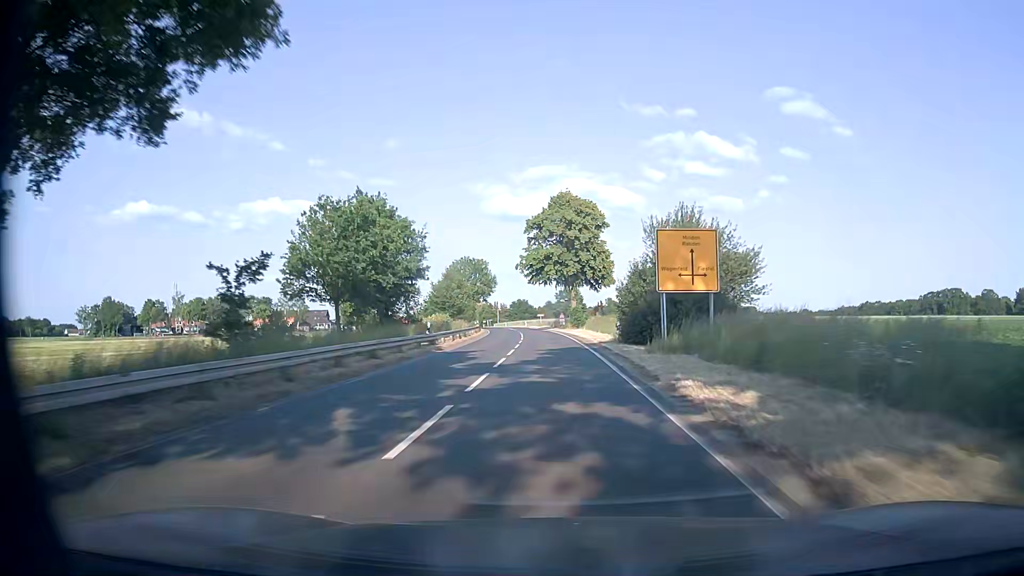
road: secondary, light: Day
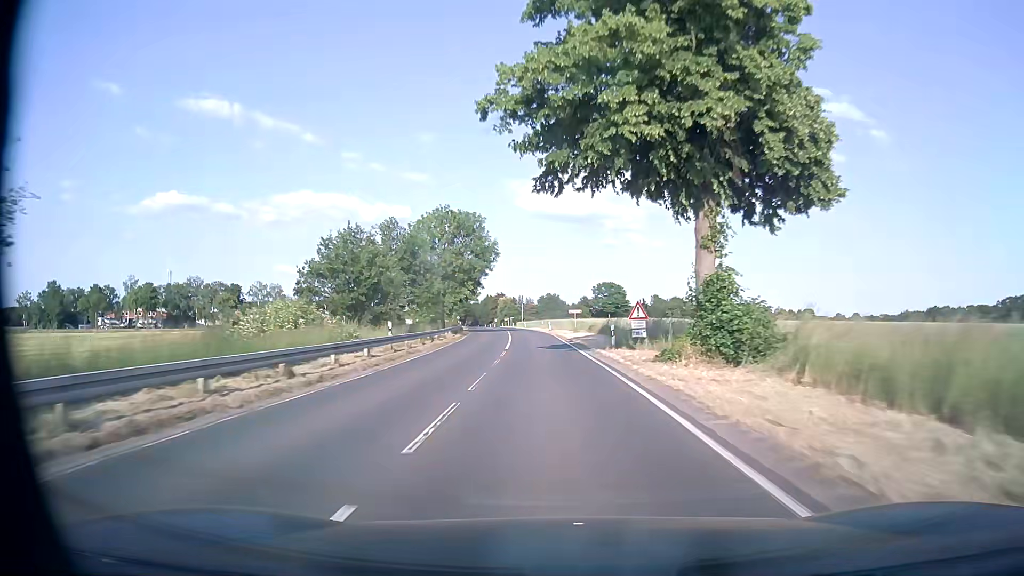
(-1.2, +52.9) m; -3°
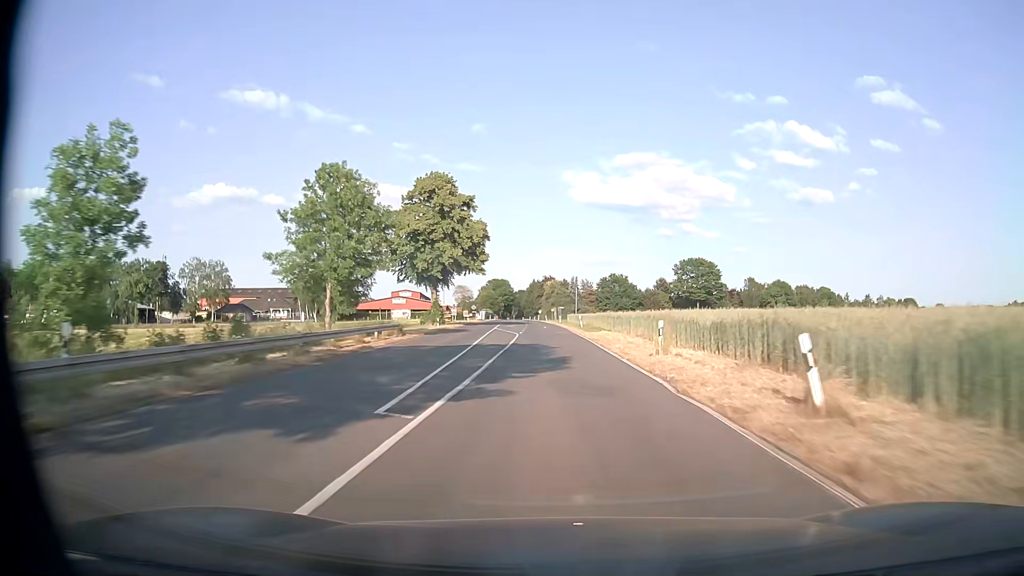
(-3.3, +71.2) m; -4°
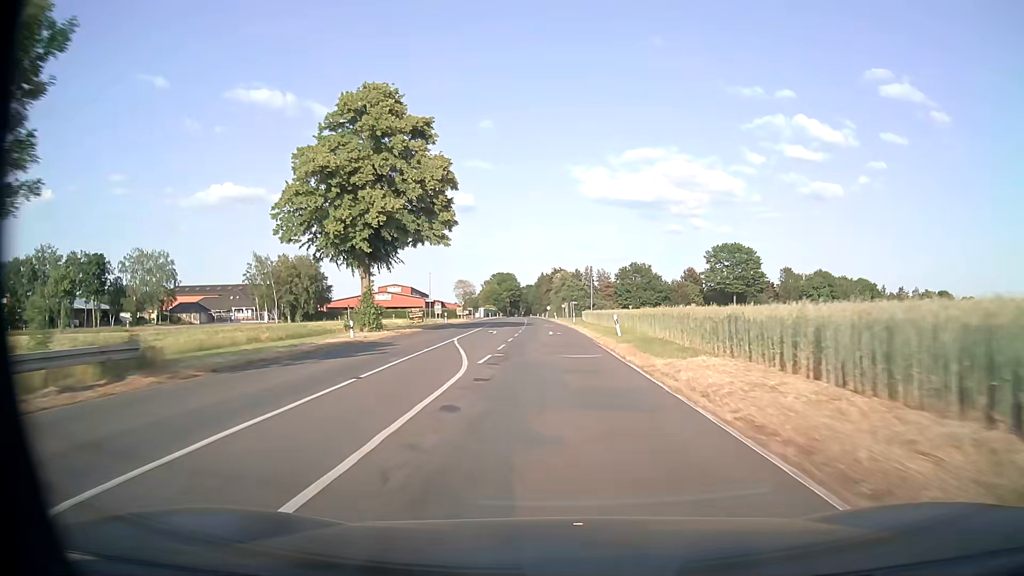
(-0.3, +27.4) m; -1°
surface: asphalt
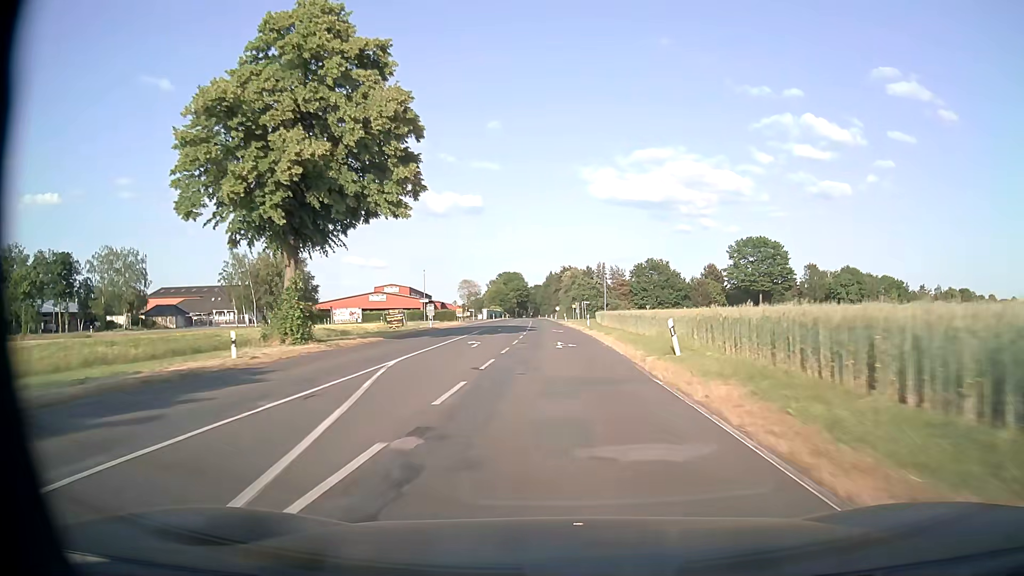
(-0.1, +13.0) m; -1°
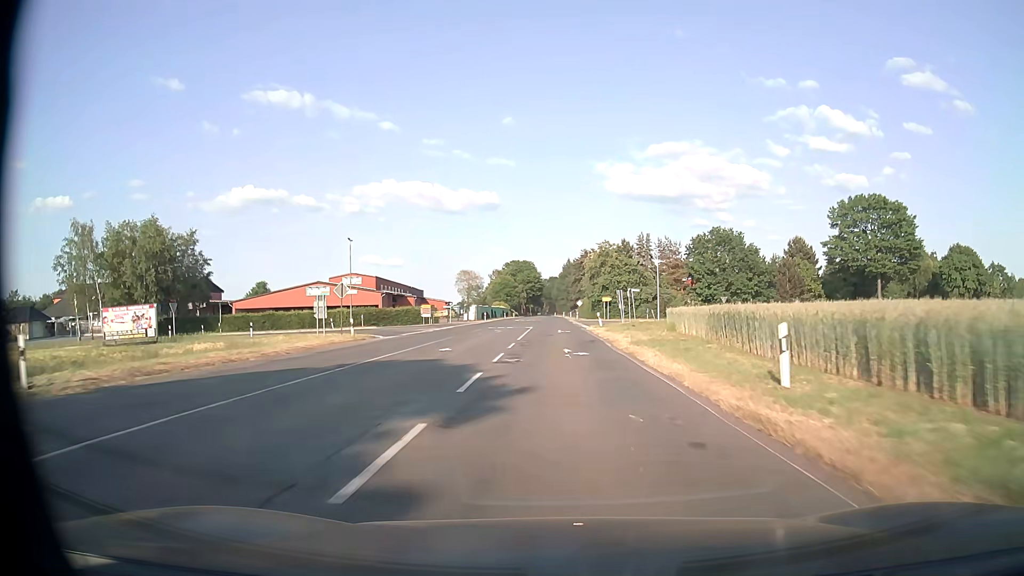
(-0.5, +46.3) m; -1°
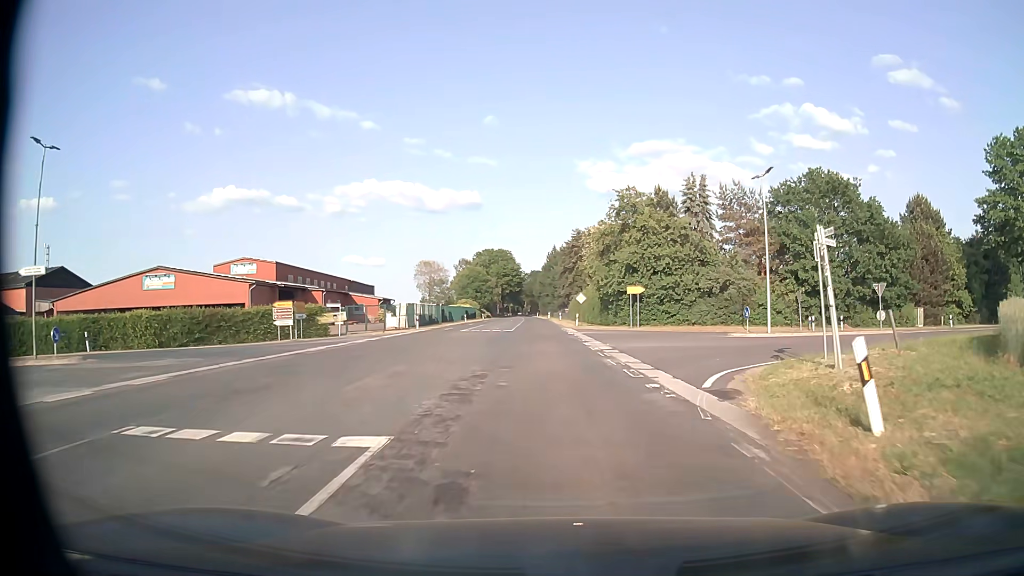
(-0.3, +40.7) m; +1°
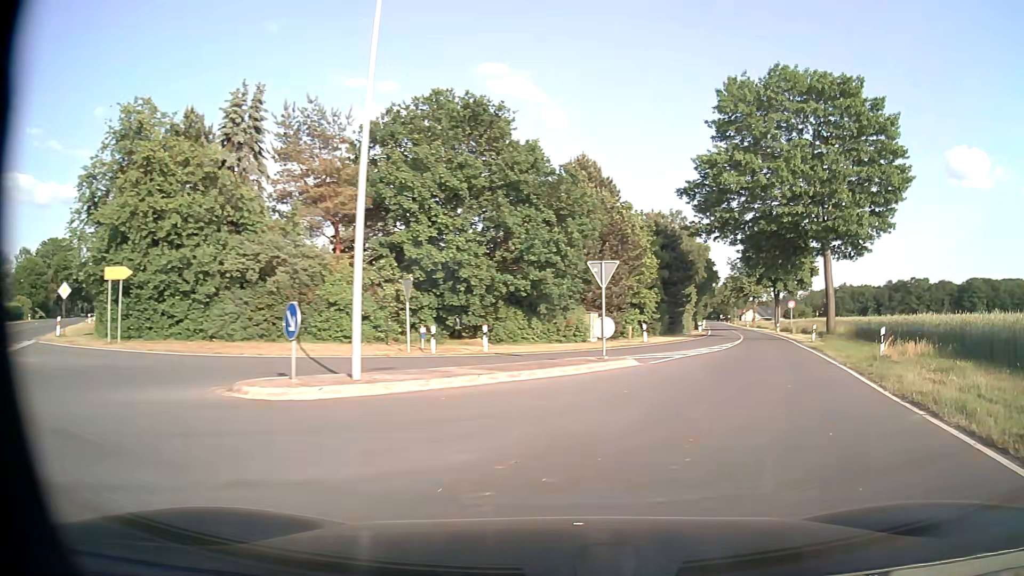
(+5.6, +21.2) m; +36°
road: tertiary
(+2, +10) (+5, +19) (+8, +29) (+12, +38) (+15, +48) (+17, +57) (+20, +67) (+22, +77) (+24, +86) (+26, +96) m
